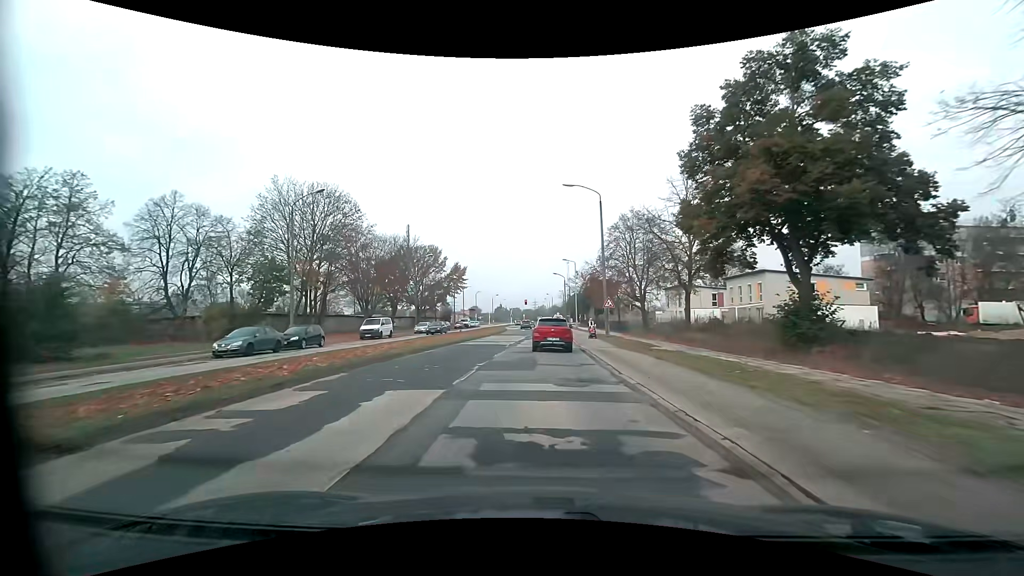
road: tertiary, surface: asphalt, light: Day
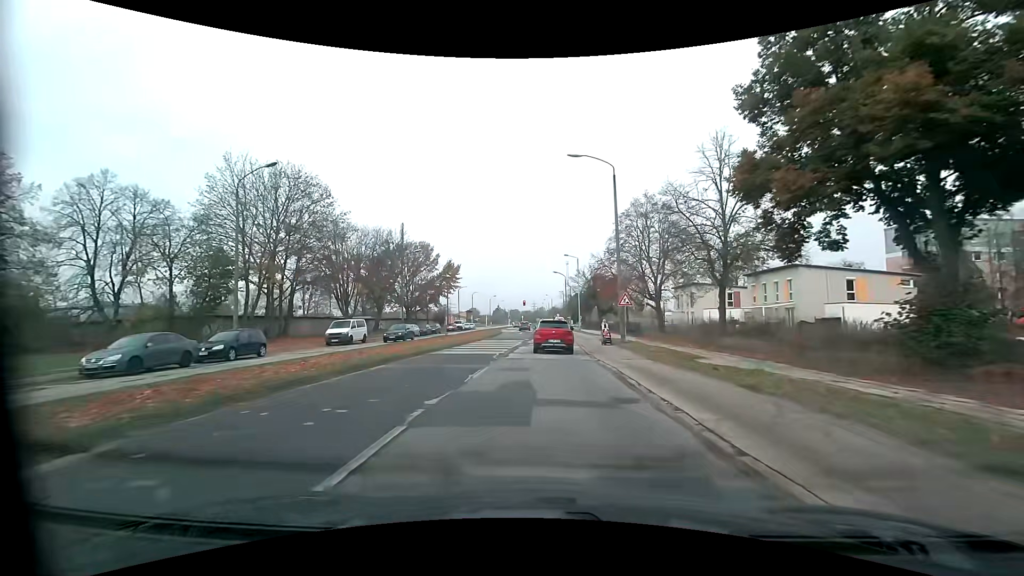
(0.0, +7.1) m; 0°
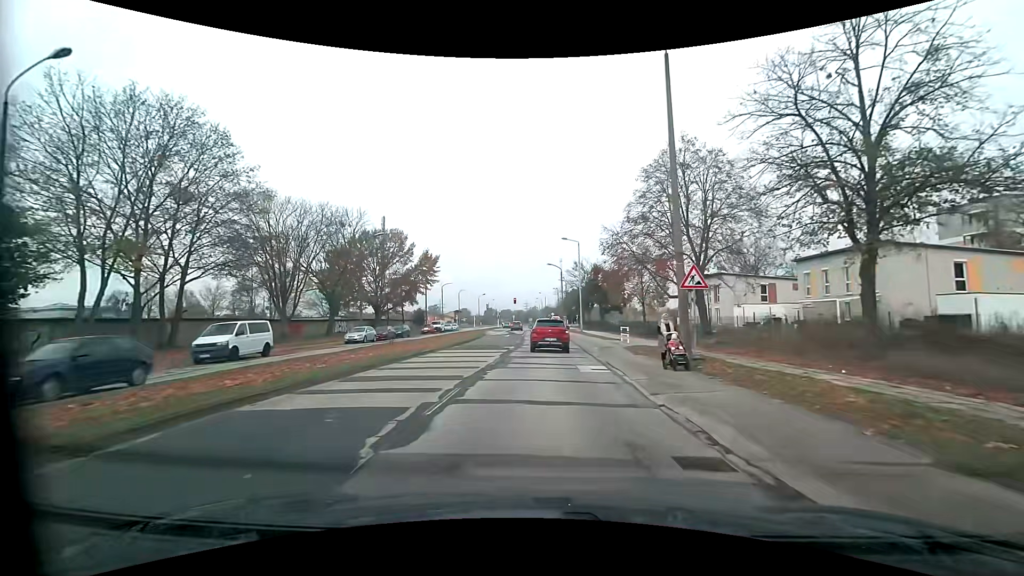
(+0.1, +13.8) m; +1°
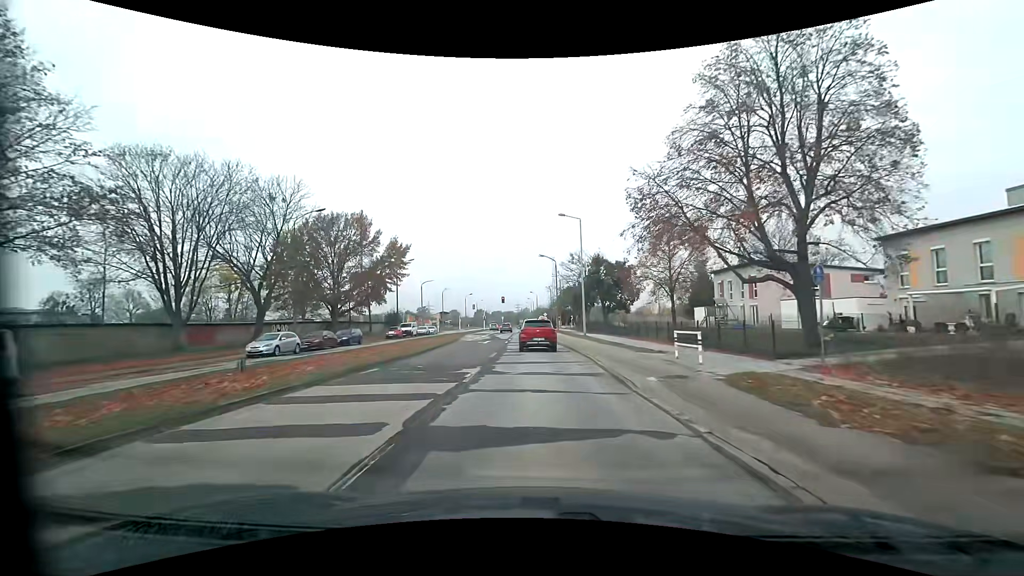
(+0.1, +13.4) m; +1°
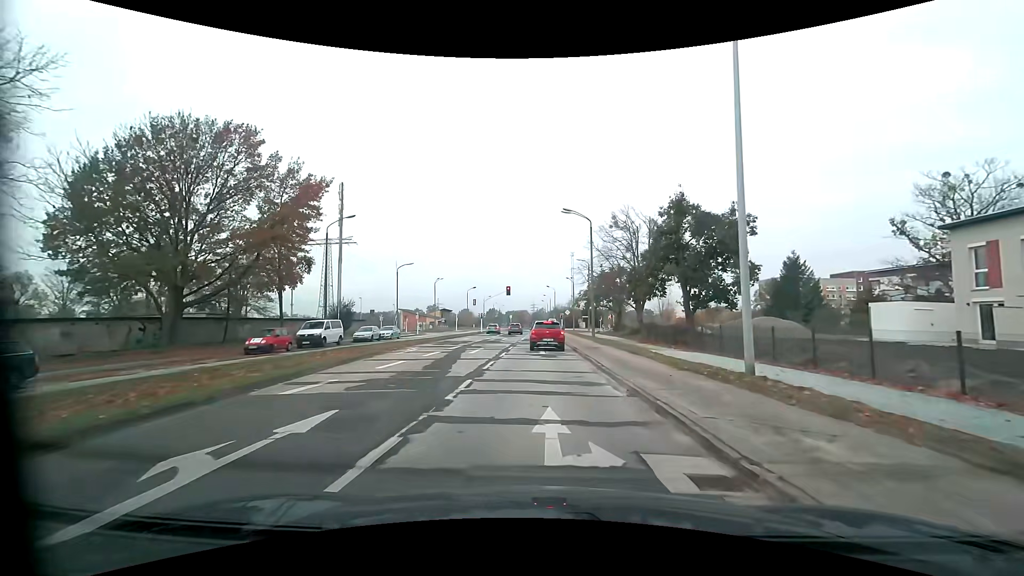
(-0.3, +31.6) m; -2°
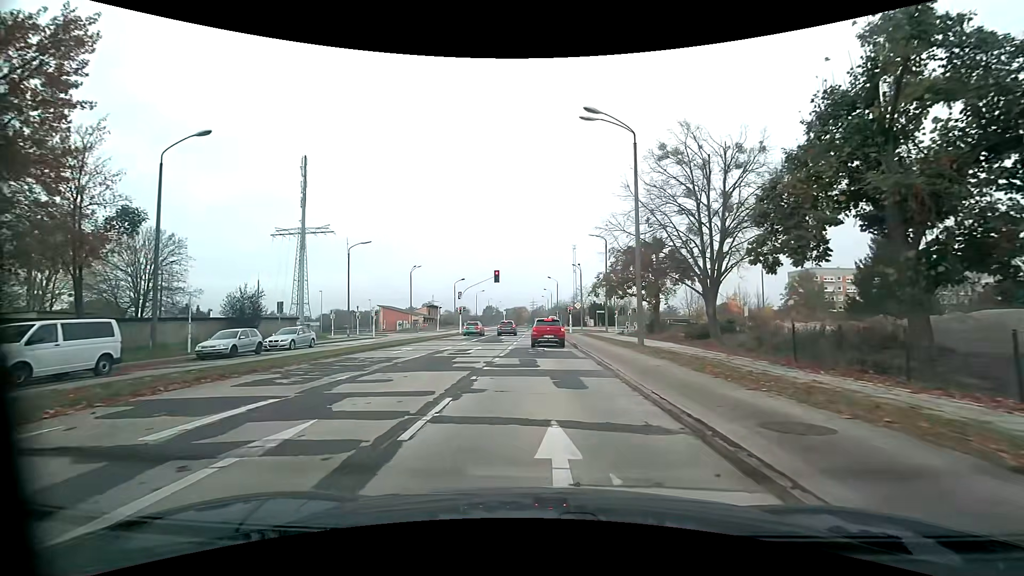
(+0.1, +20.8) m; 0°
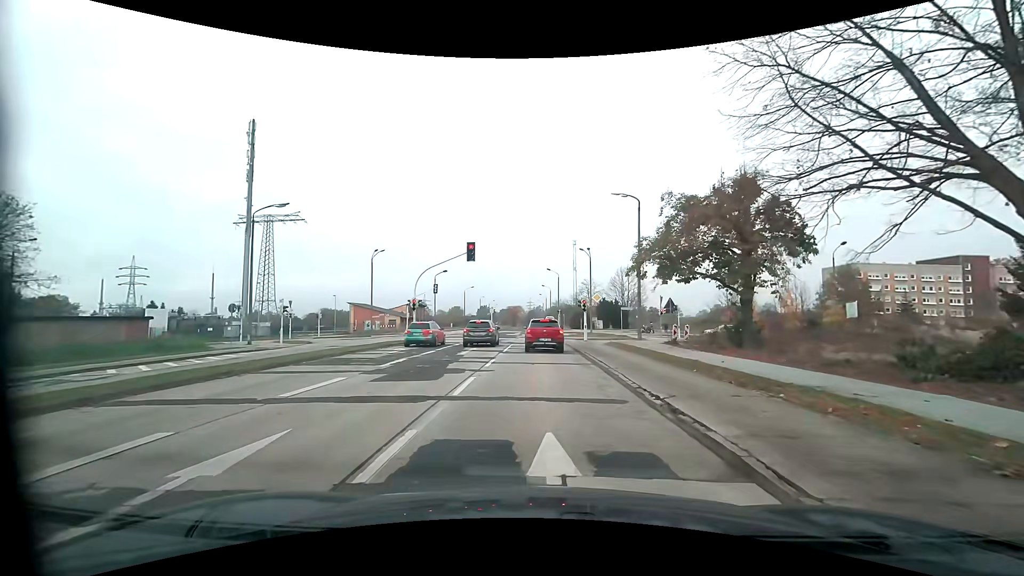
(0.0, +20.1) m; 0°
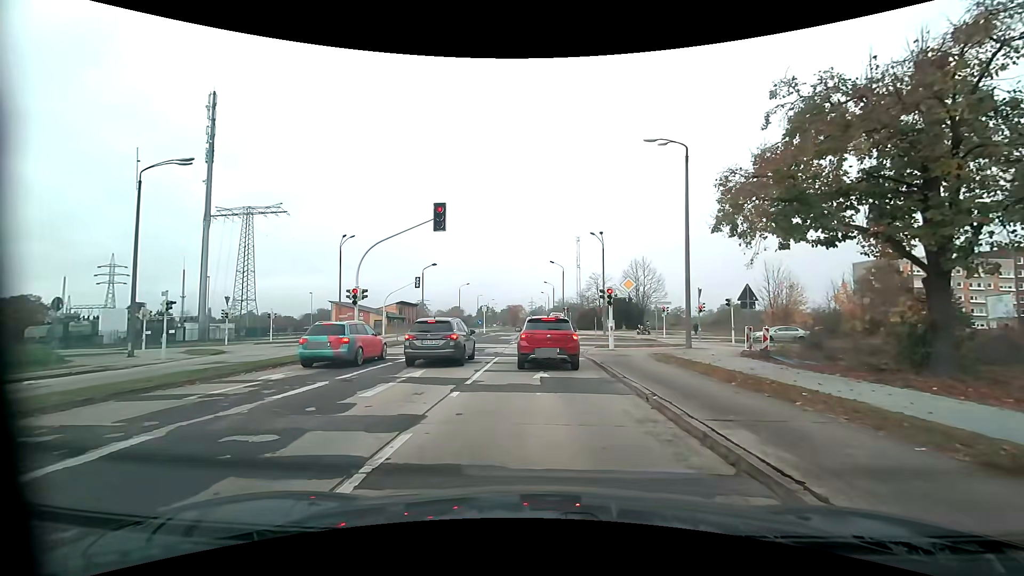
(0.0, +11.9) m; 0°
(0, +10) (0, +20) (0, +30) (0, +40) (0, +50) (-1, +60) (-1, +70) (-1, +80) (-1, +90) (-1, +100) m
